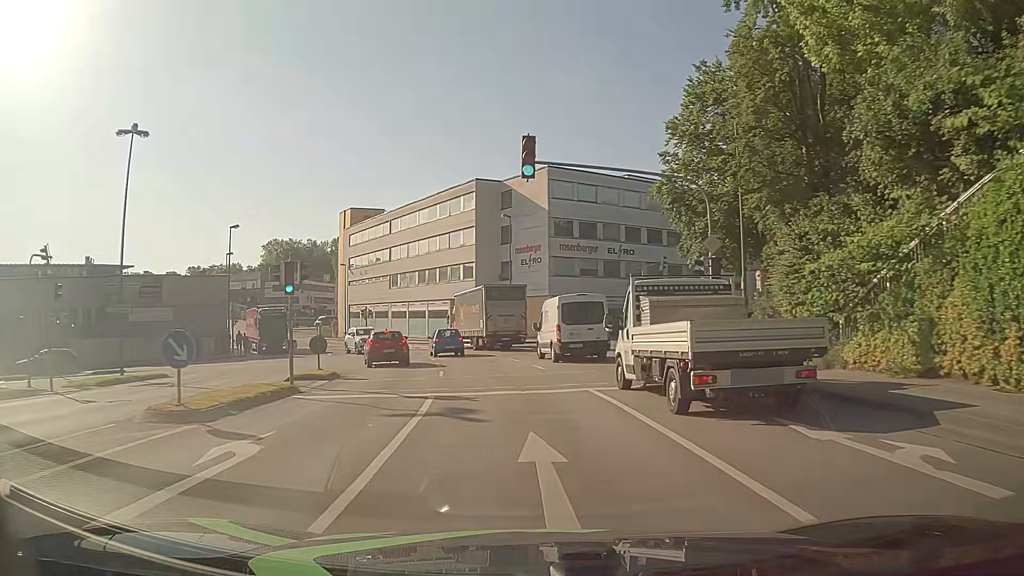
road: tertiary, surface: asphalt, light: Day
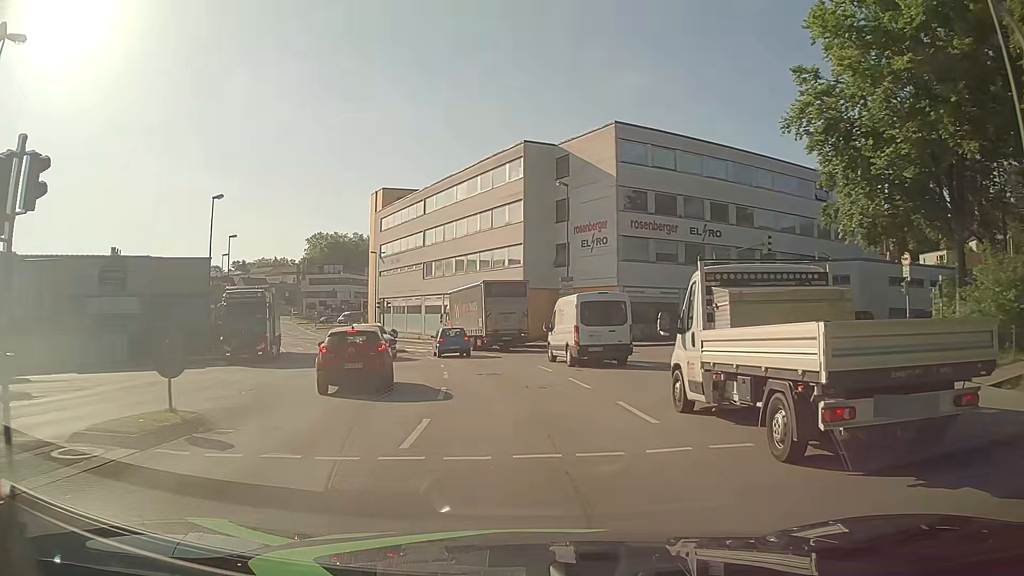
(-0.5, +12.2) m; -5°
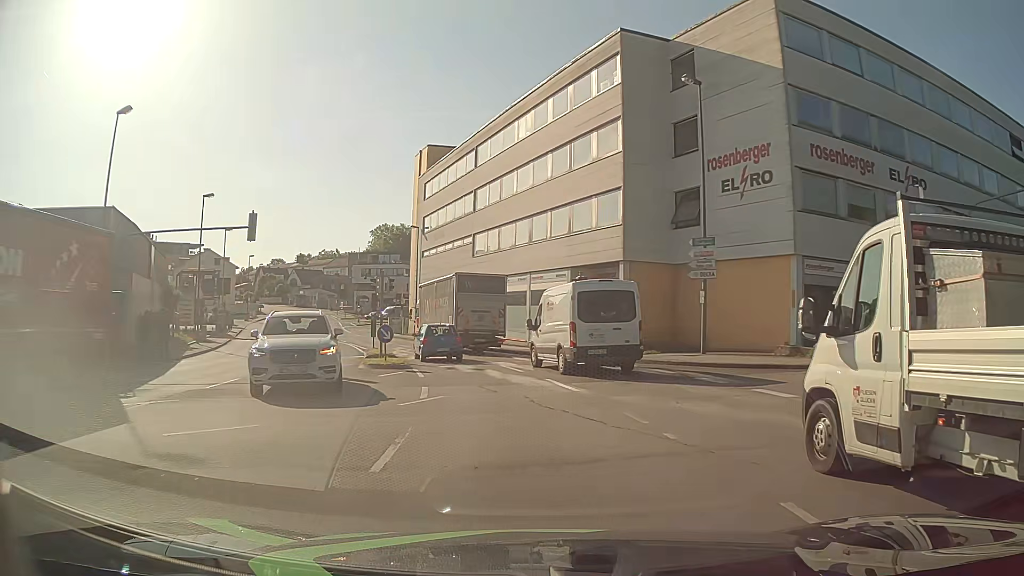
(-1.1, +19.1) m; -6°
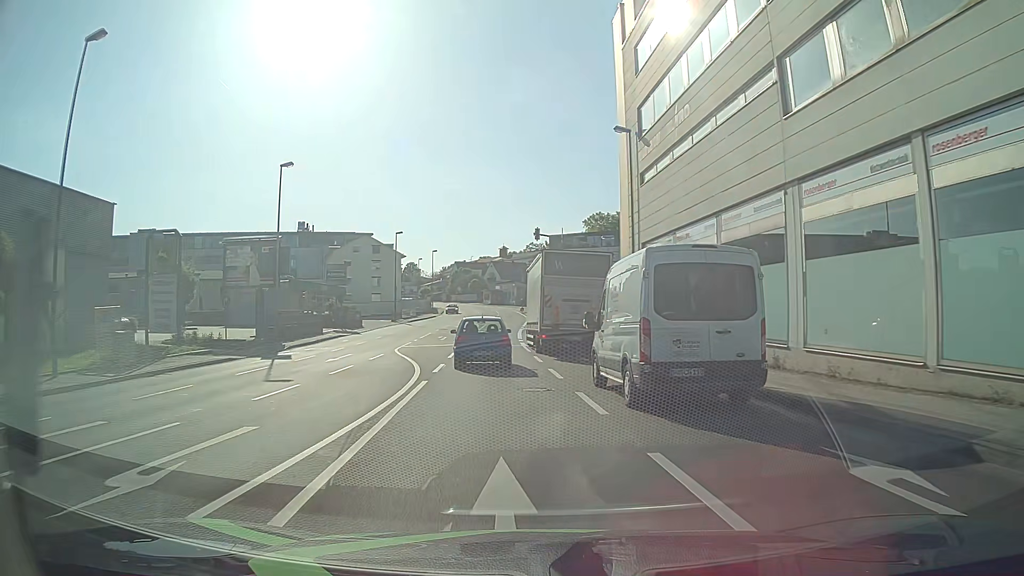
(-4.7, +31.1) m; -19°
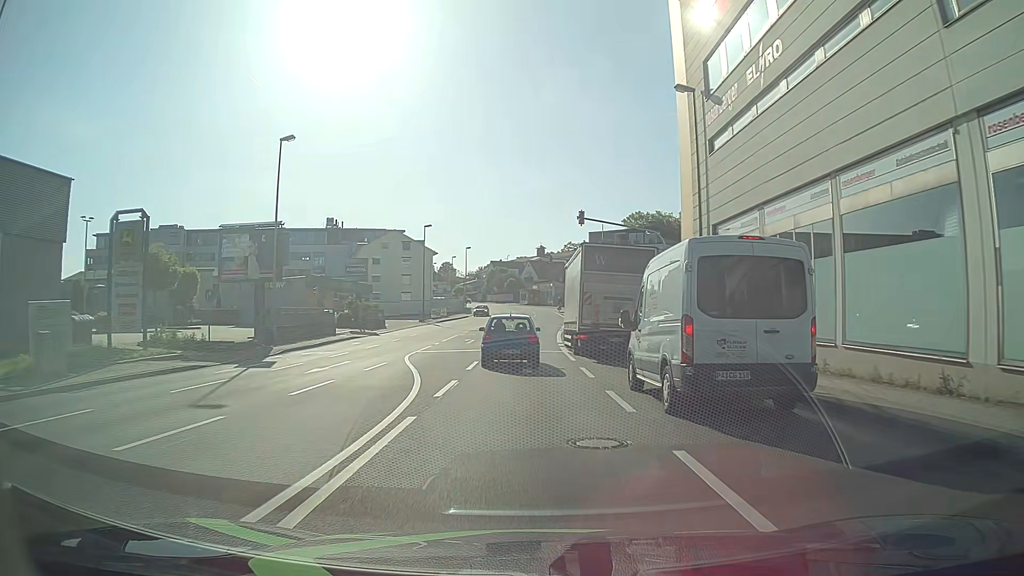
(-0.2, +5.9) m; -3°
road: tertiary_link
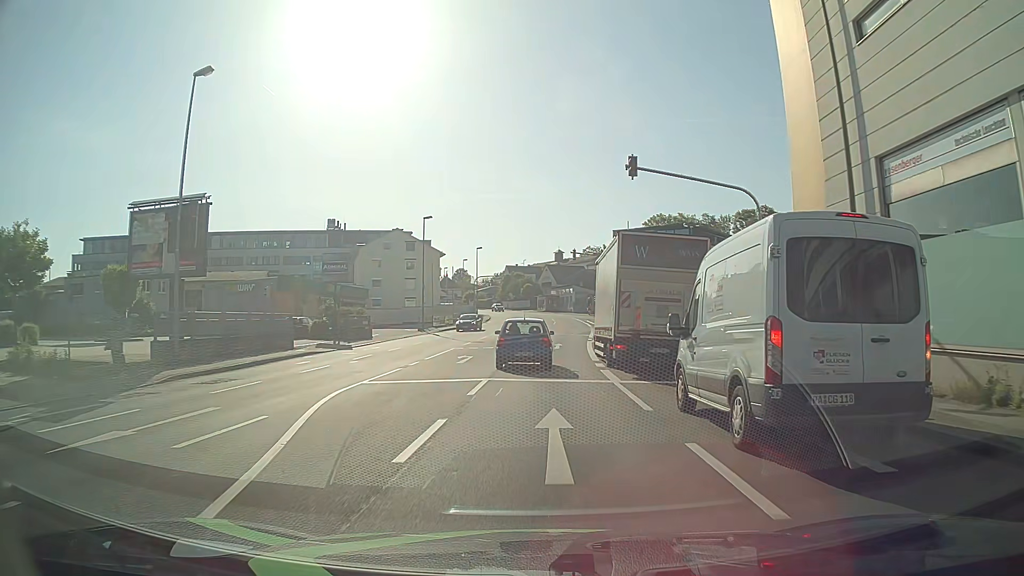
(-0.2, +11.3) m; -2°
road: tertiary
